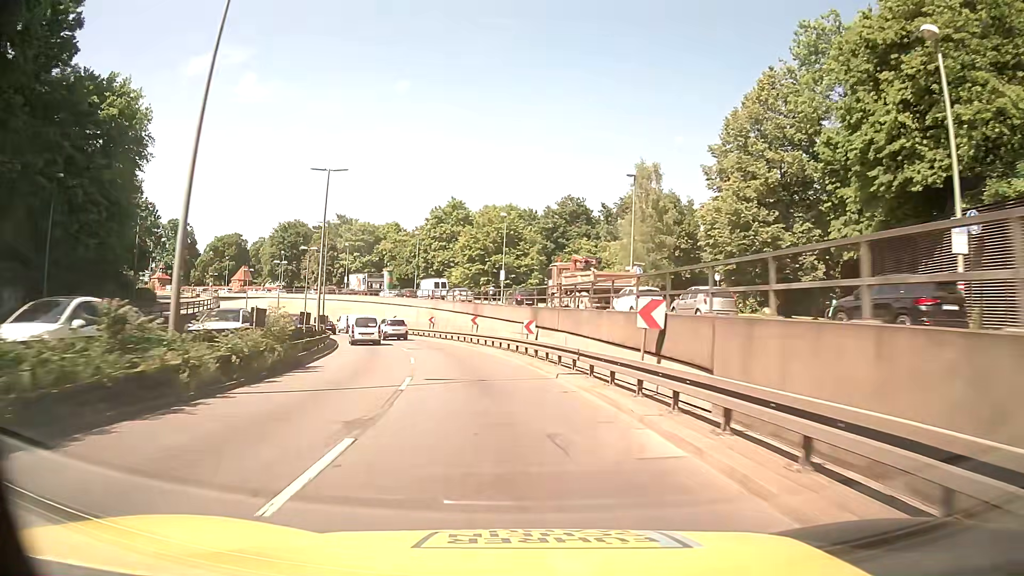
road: trunk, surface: asphalt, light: Day
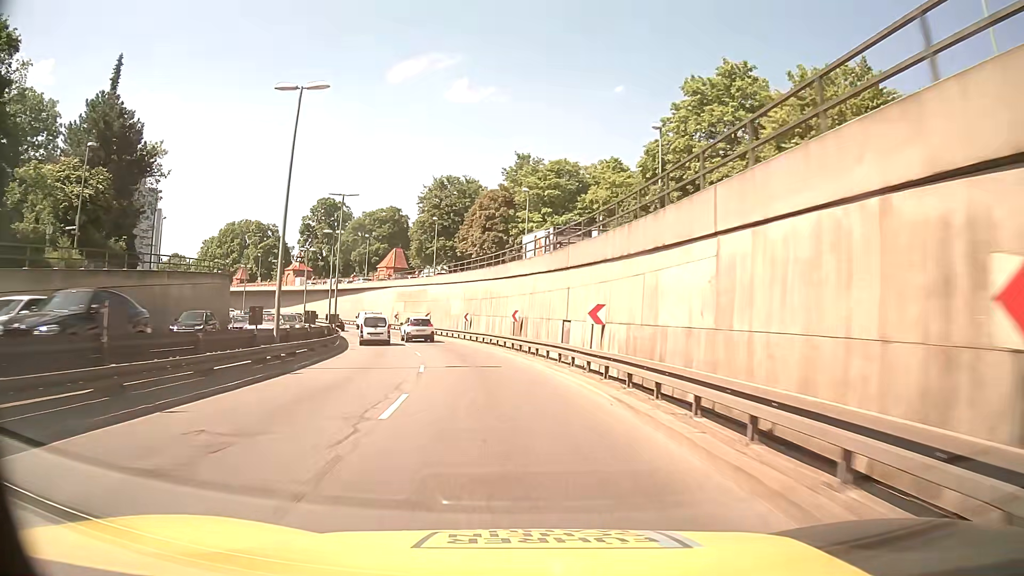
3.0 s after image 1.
(-9.1, +49.1) m; -19°
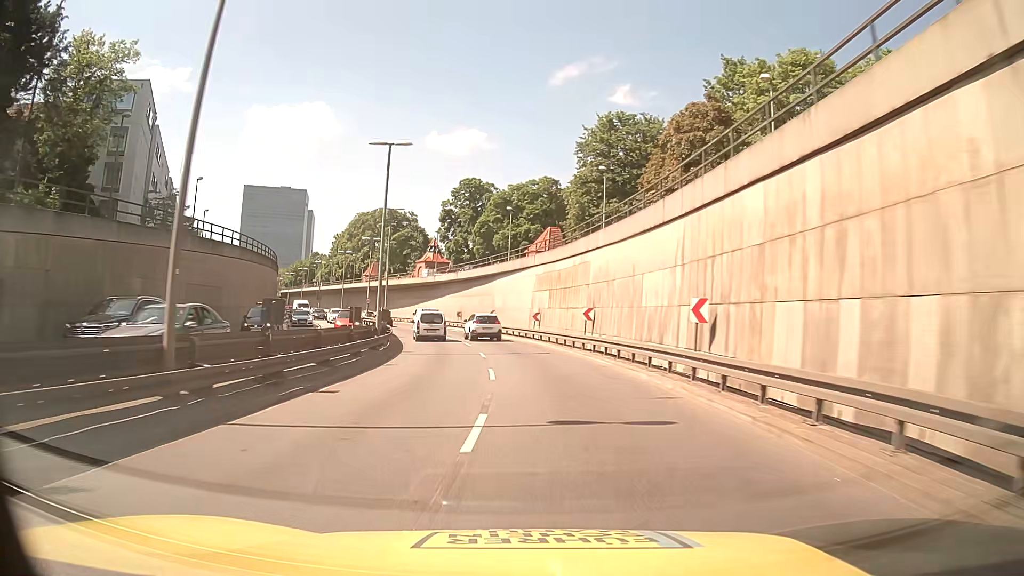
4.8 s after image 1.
(-3.8, +29.9) m; -15°
(0, +10) (-1, +20) (-3, +30) (-5, +40) (-8, +49) (-11, +59) (-14, +68) (-18, +77) (-22, +86) (-26, +95) m
